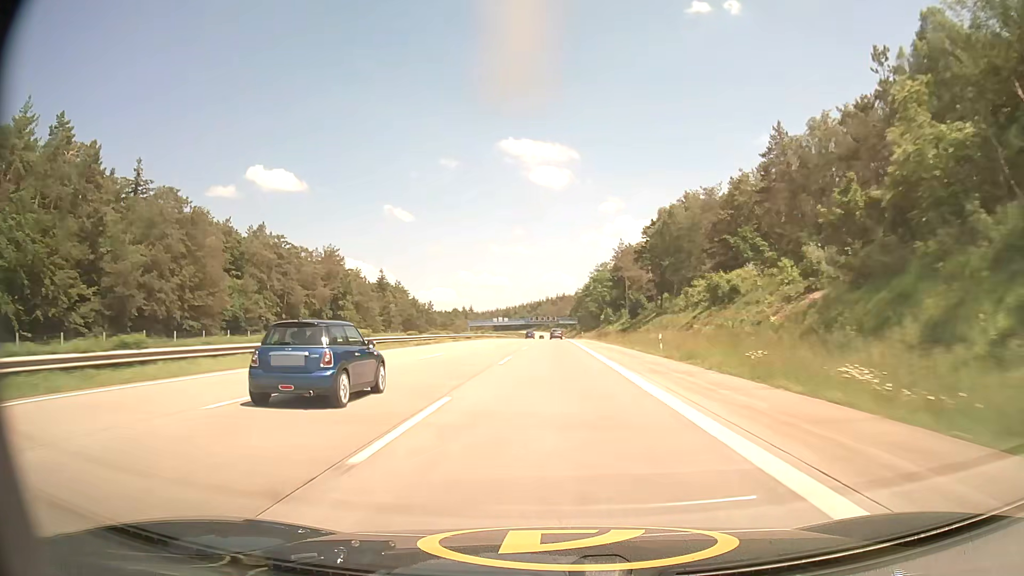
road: motorway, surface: asphalt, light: Day
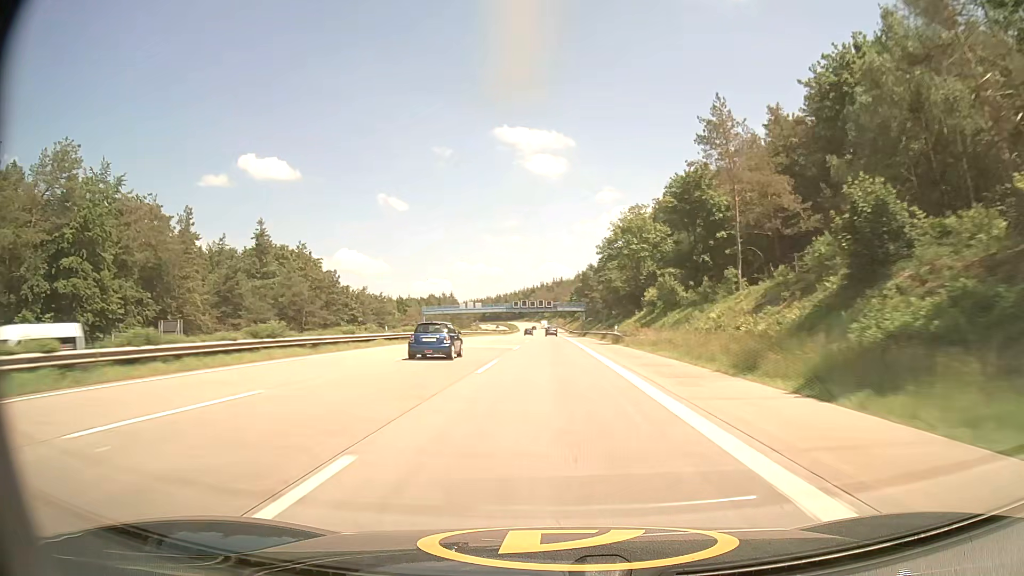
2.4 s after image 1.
(+0.4, +77.0) m; 0°
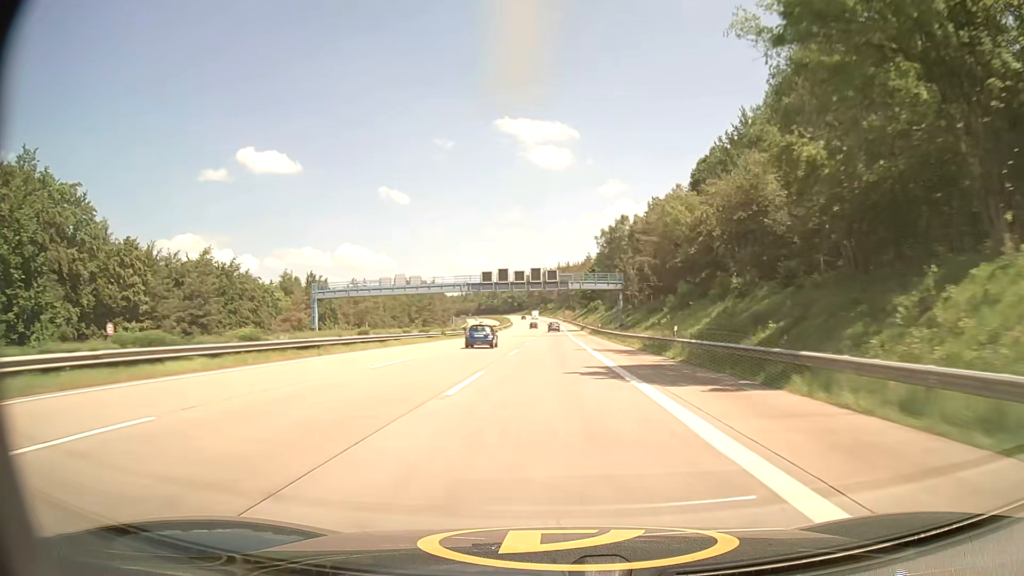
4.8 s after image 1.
(-0.1, +77.3) m; 0°
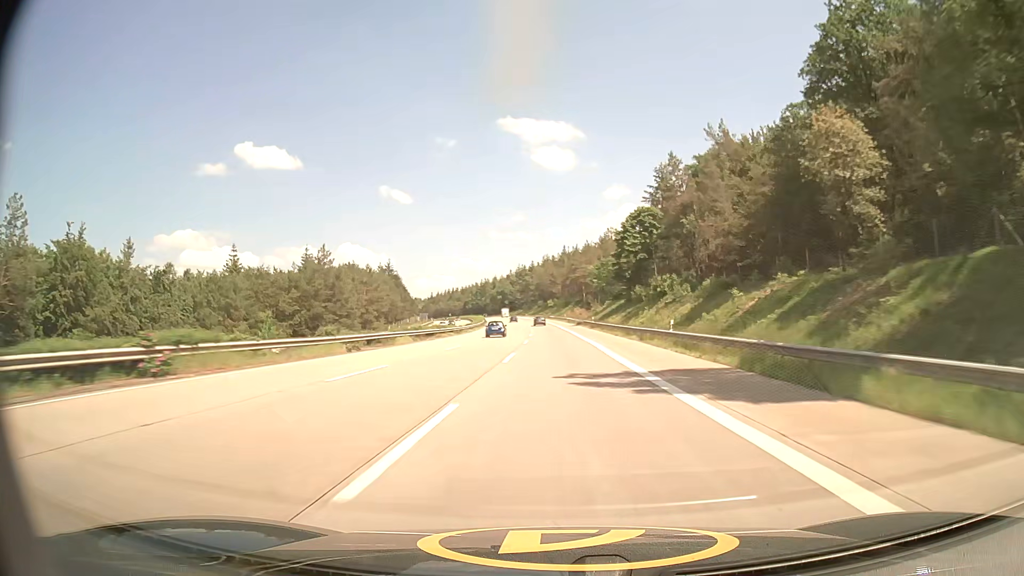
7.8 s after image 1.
(-0.2, +96.9) m; 0°
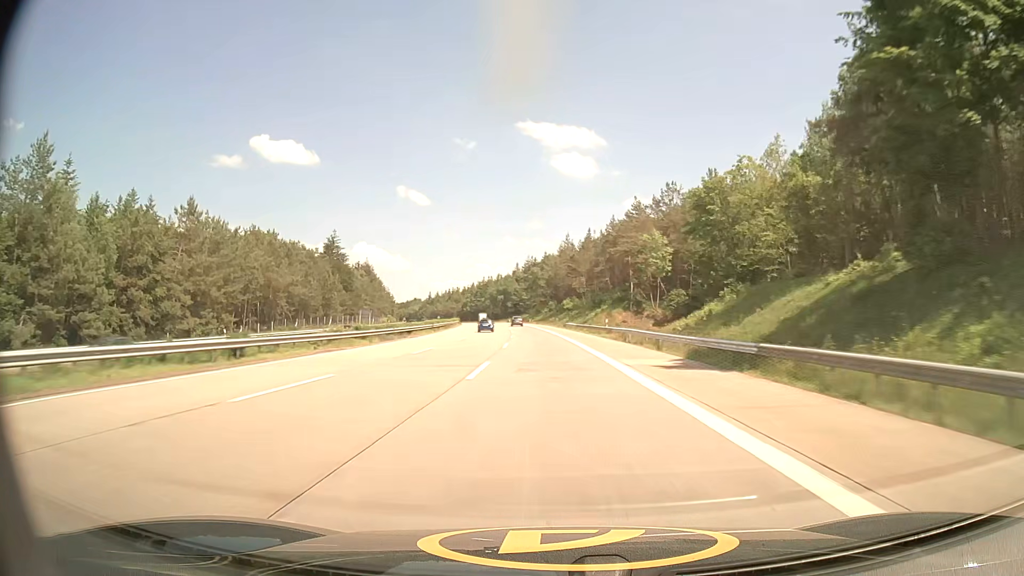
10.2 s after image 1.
(-0.4, +78.1) m; -1°
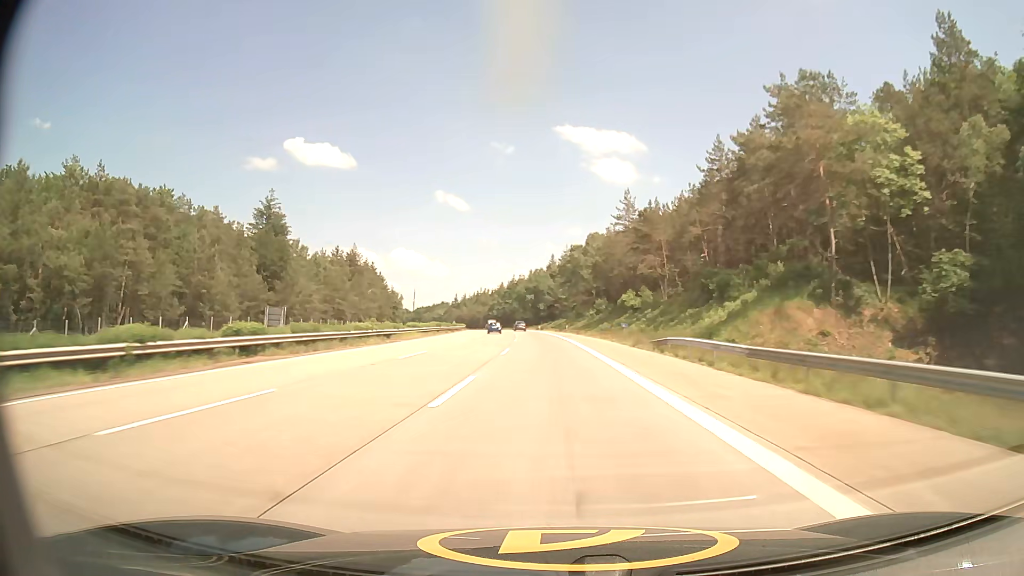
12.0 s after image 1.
(-1.5, +58.8) m; -3°
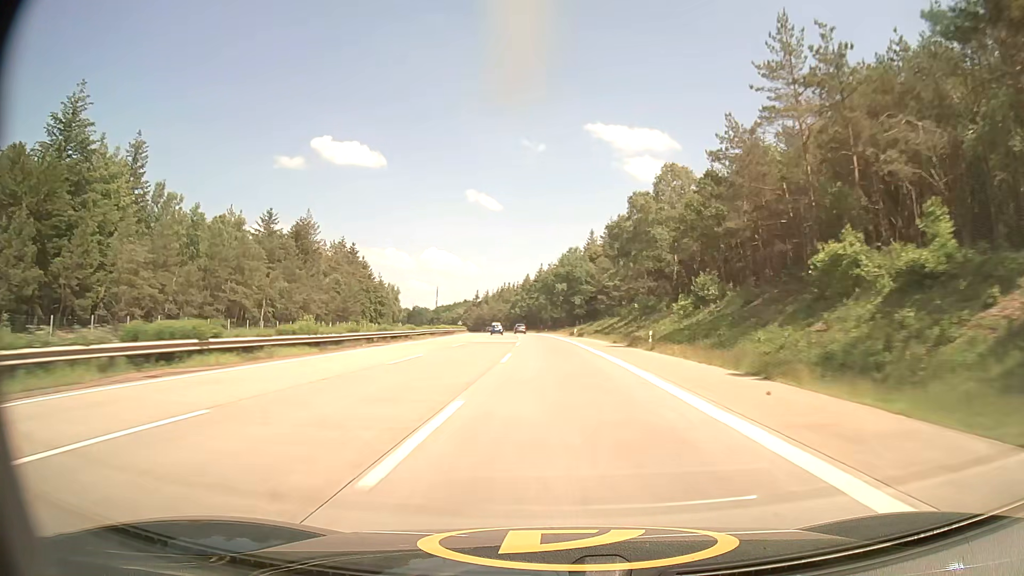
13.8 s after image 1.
(-1.6, +58.8) m; -3°
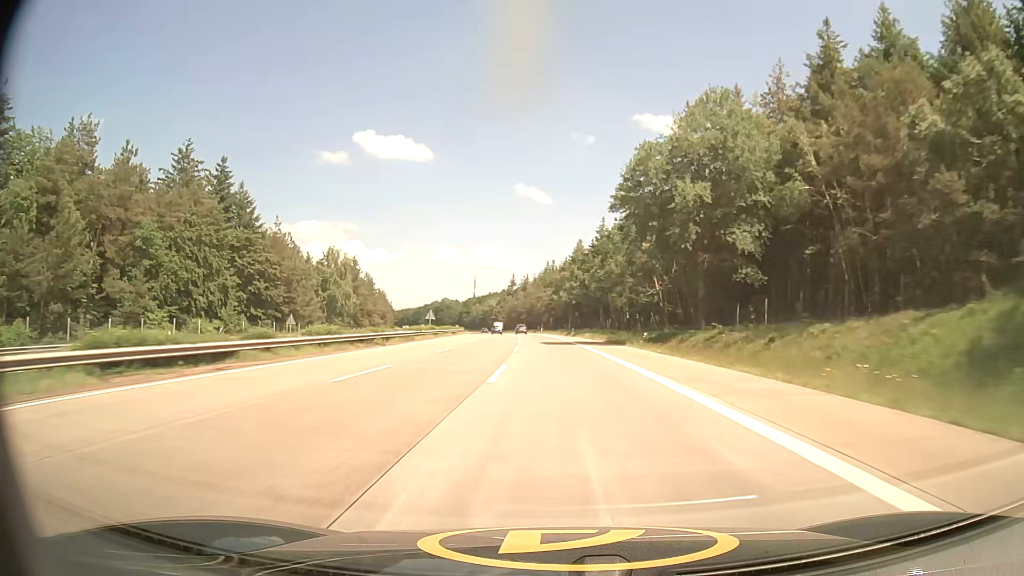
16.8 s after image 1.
(-3.5, +97.6) m; -4°
(0, +10) (0, +20) (0, +30) (-1, +40) (-1, +50) (-1, +60) (-2, +70) (-2, +80) (-3, +90) (-4, +100) m
